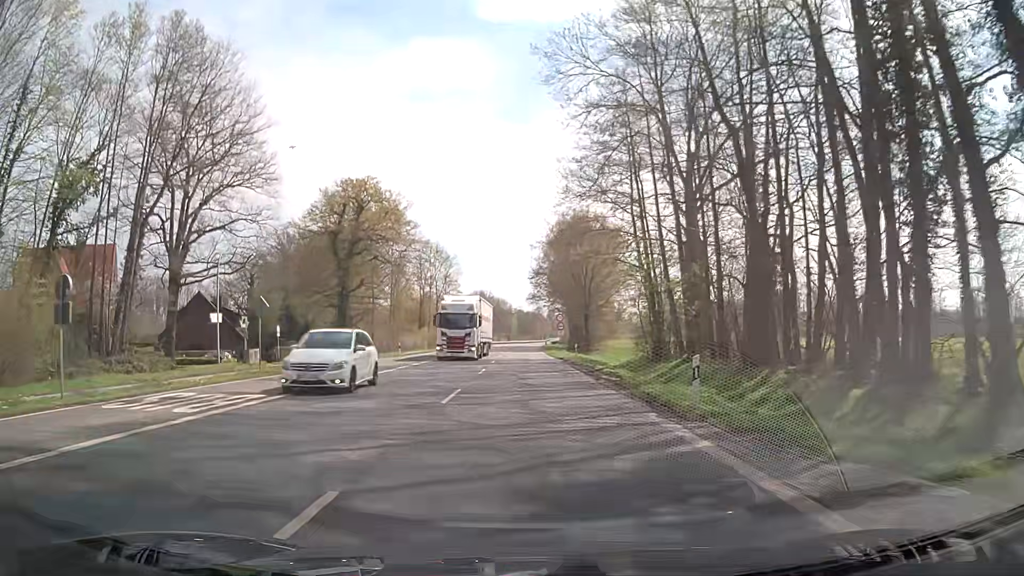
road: secondary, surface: asphalt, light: Day
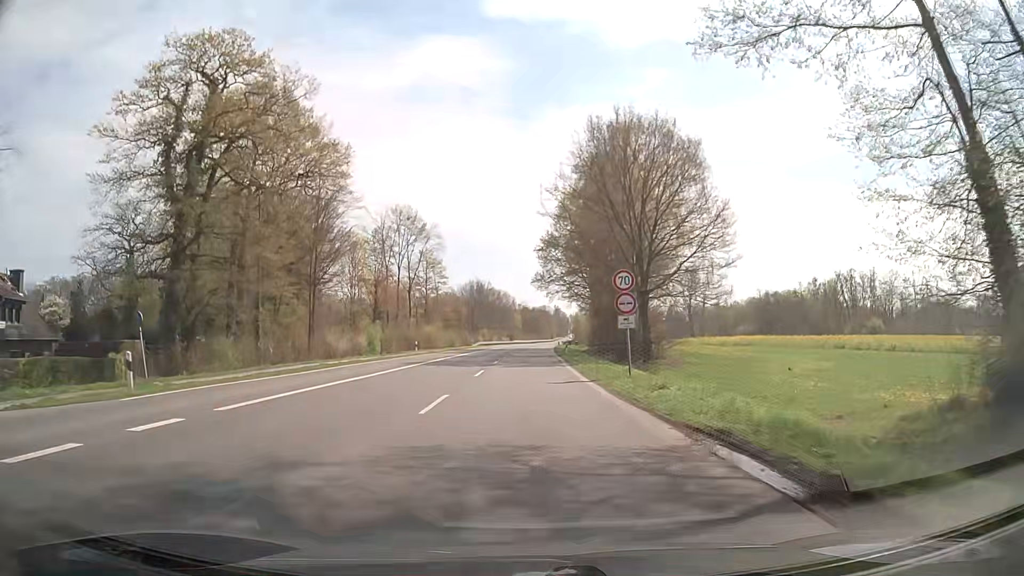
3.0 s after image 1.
(-0.3, +38.3) m; 0°
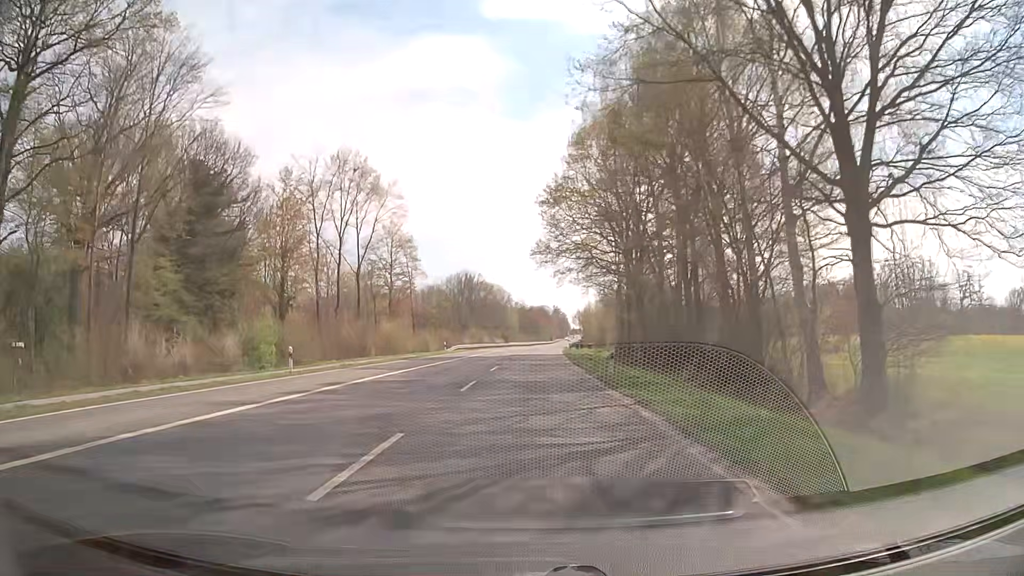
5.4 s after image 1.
(-0.2, +30.6) m; -1°
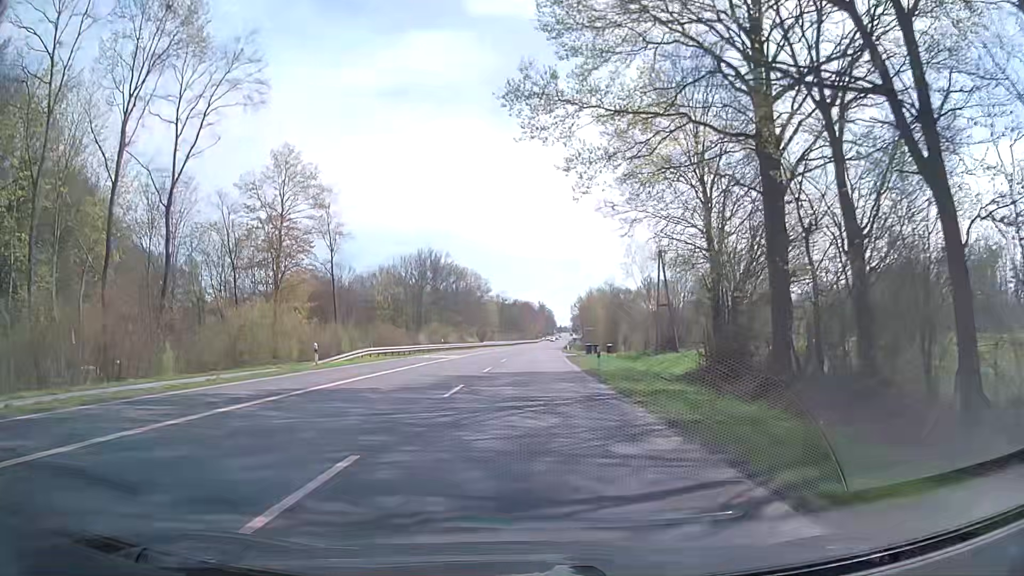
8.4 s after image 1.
(+0.7, +38.3) m; +2°
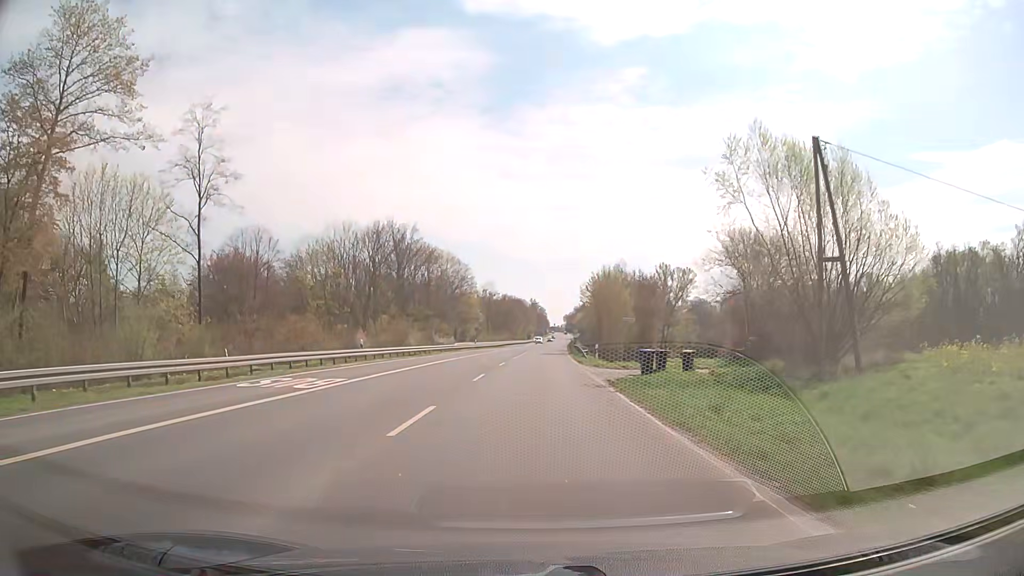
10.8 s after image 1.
(+0.3, +30.7) m; +1°
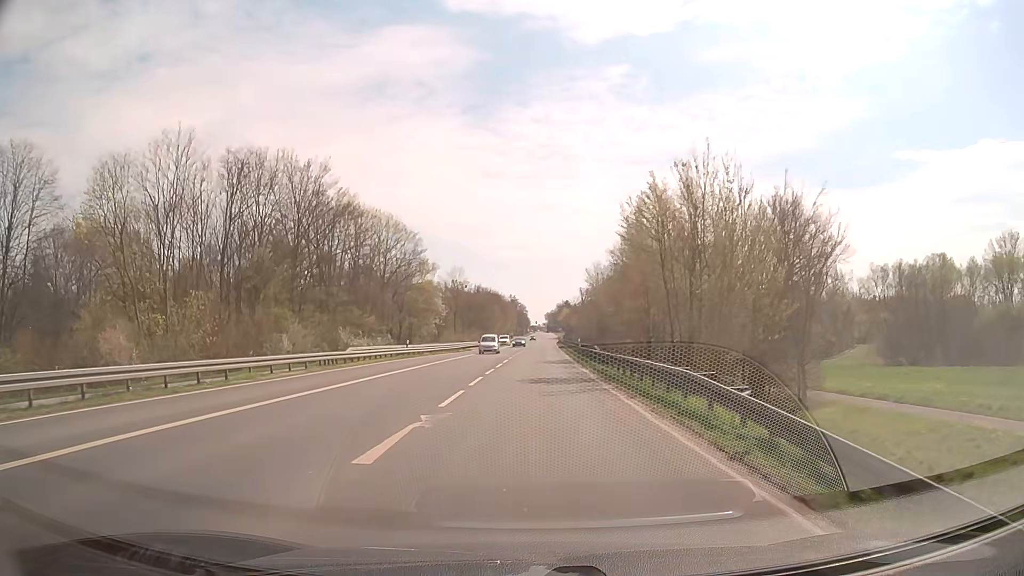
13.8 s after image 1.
(+0.5, +38.3) m; +2°
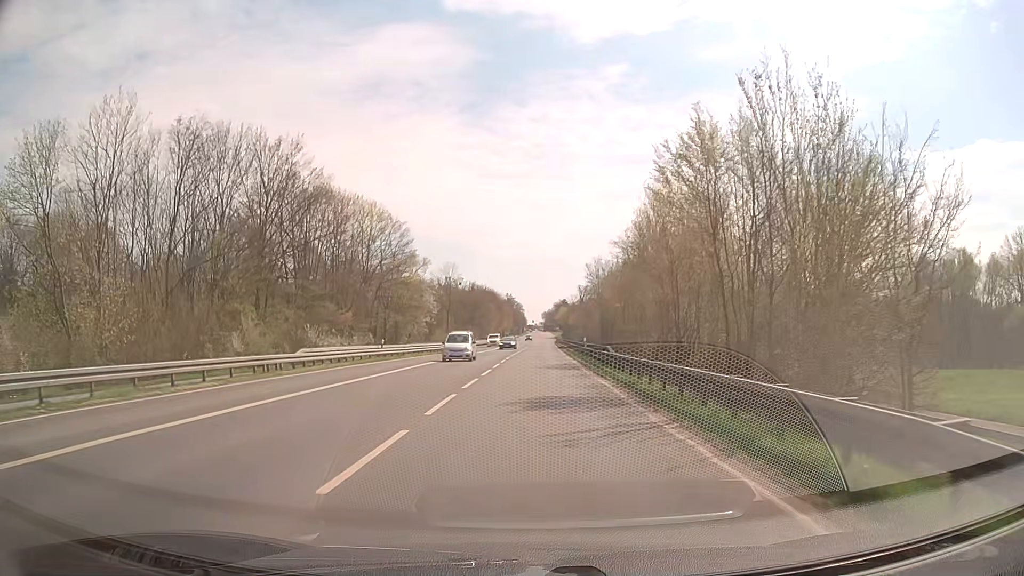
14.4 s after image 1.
(0.0, +7.6) m; 0°
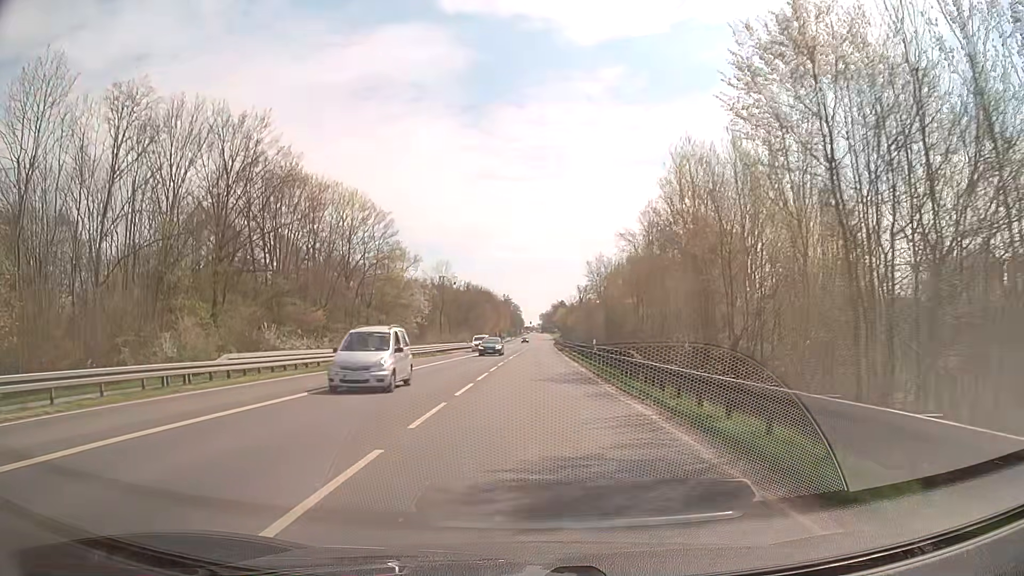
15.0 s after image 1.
(0.0, +7.6) m; 0°
(0, +10) (0, +20) (0, +30) (0, +40) (+1, +50) (+1, +60) (+1, +70) (+1, +80) (+1, +90) (+2, +100) m
